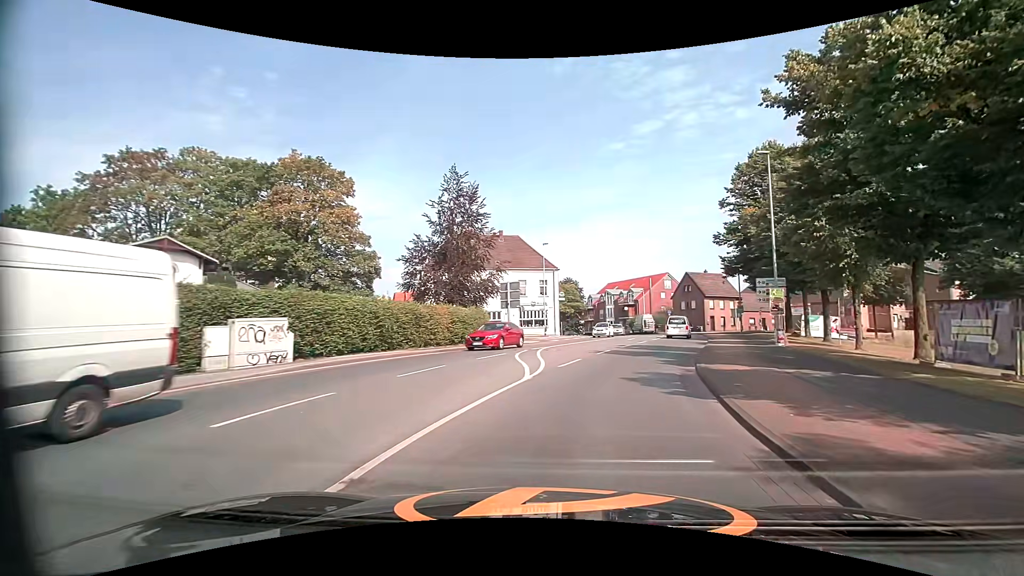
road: secondary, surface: asphalt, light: Day
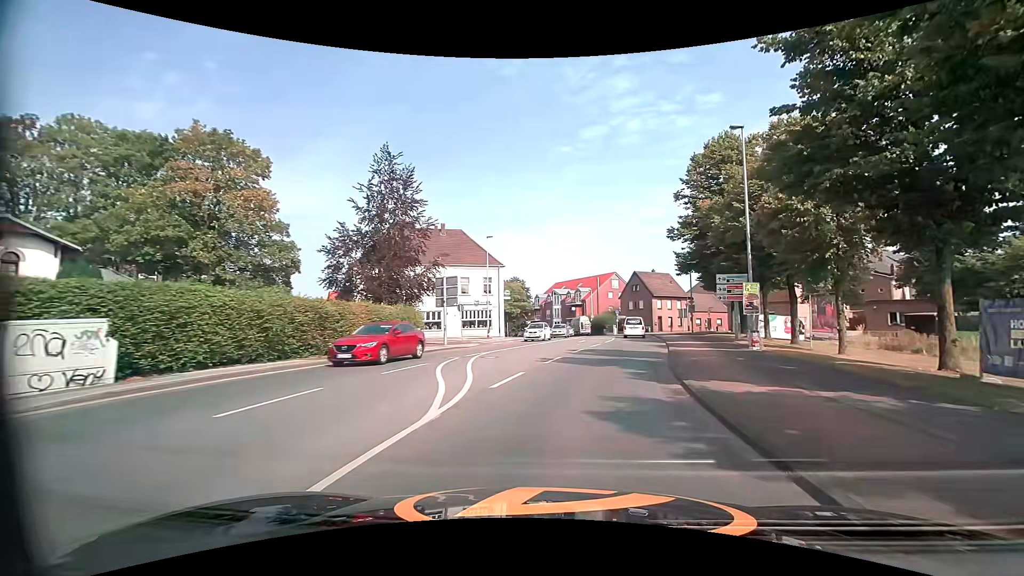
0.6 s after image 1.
(+0.3, +4.8) m; +7°
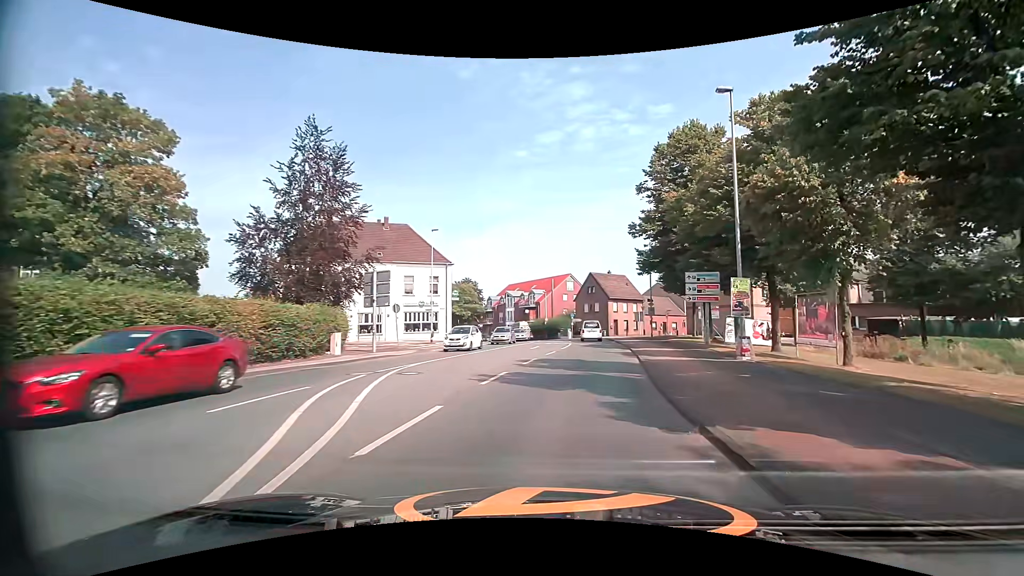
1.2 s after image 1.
(+0.2, +4.9) m; +5°
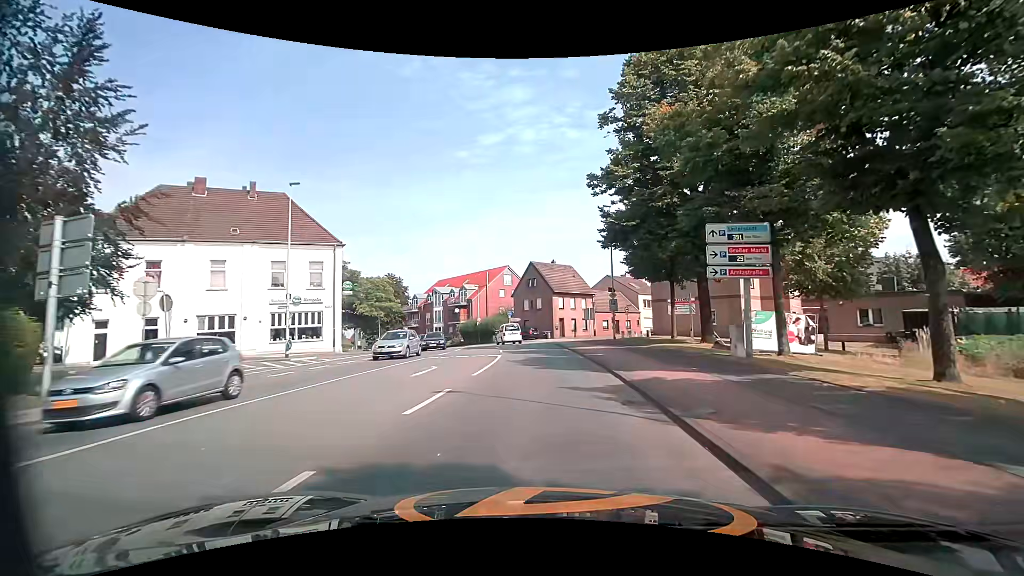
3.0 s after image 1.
(+1.1, +15.0) m; +6°
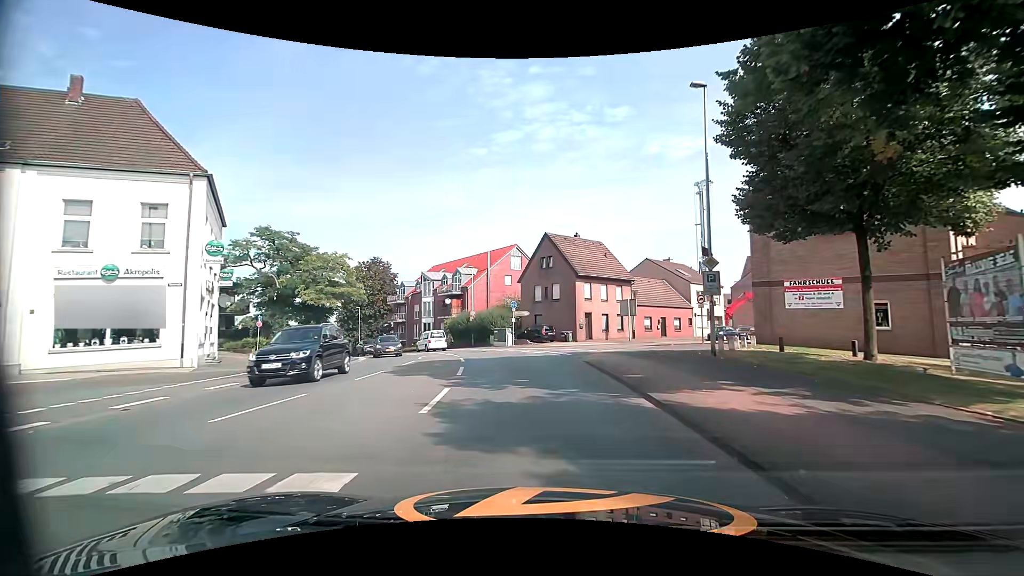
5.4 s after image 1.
(-0.1, +19.1) m; -1°
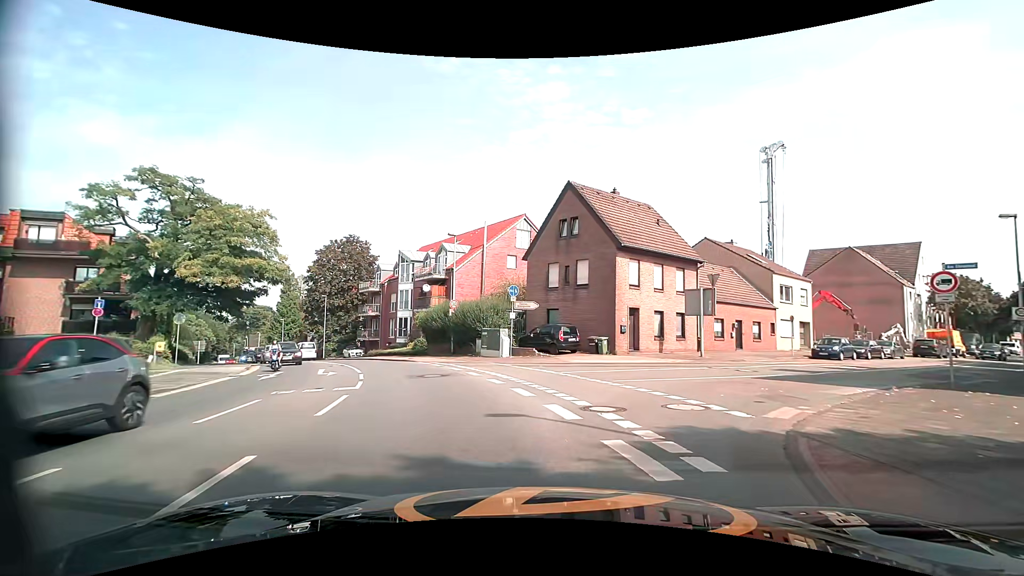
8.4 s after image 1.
(-0.6, +16.7) m; -3°
